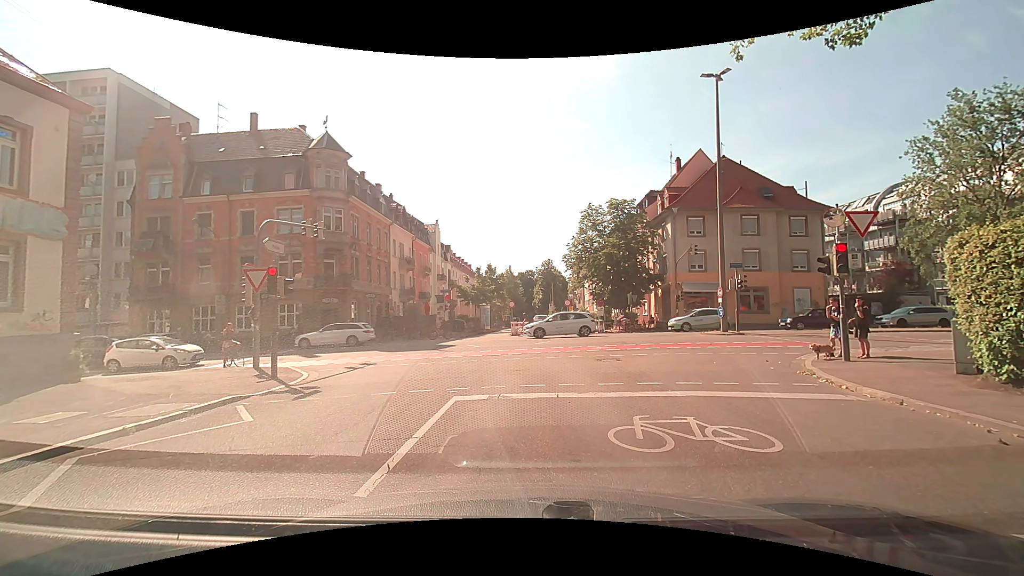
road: residential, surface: asphalt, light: Day
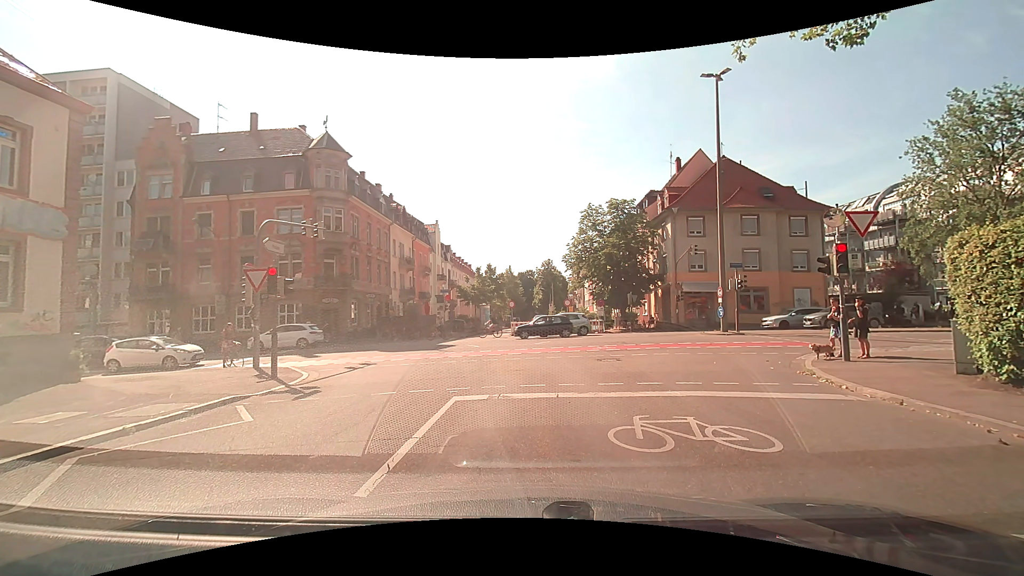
(0.0, 0.0) m; 0°
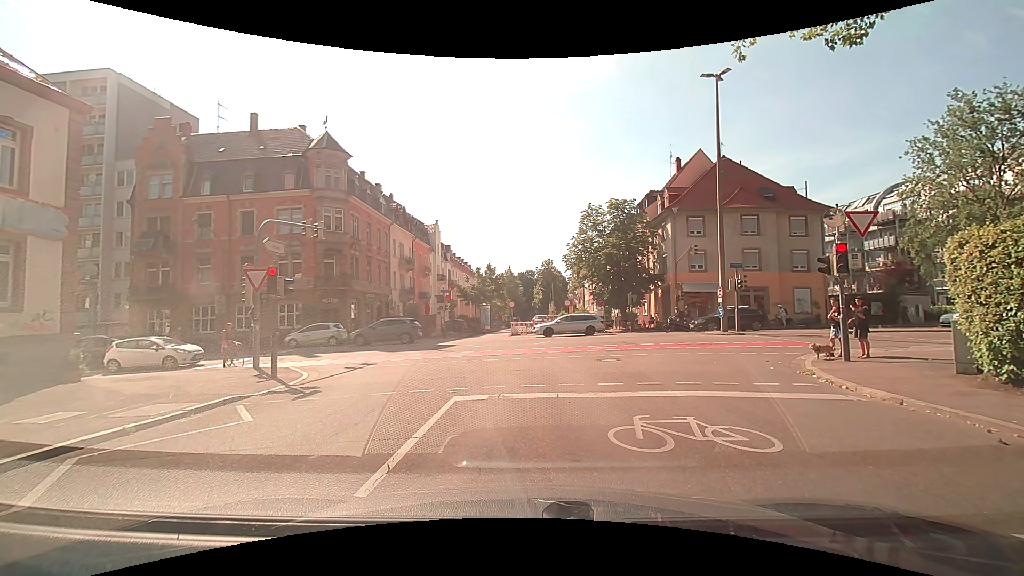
(0.0, 0.0) m; 0°
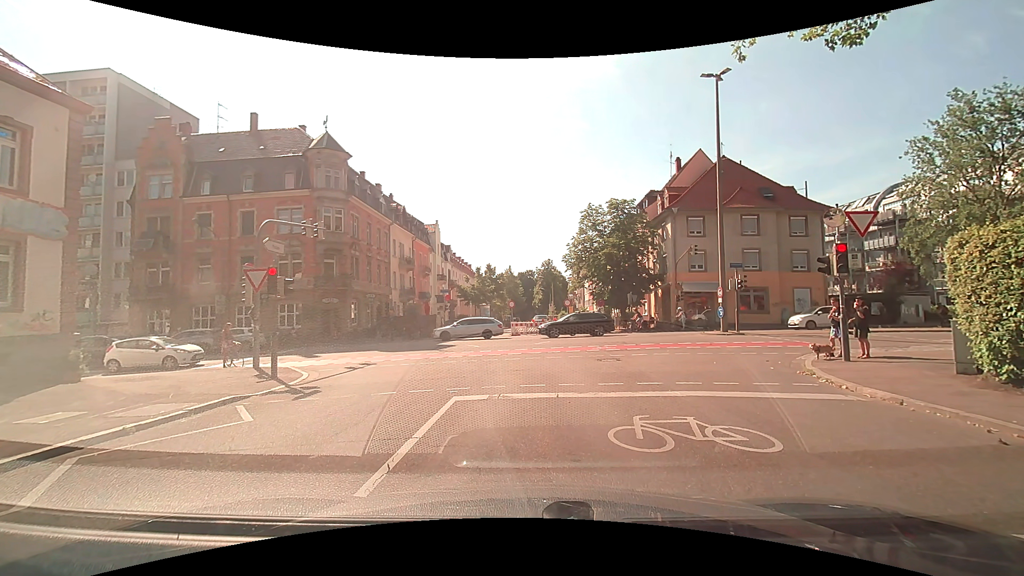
(0.0, 0.0) m; 0°
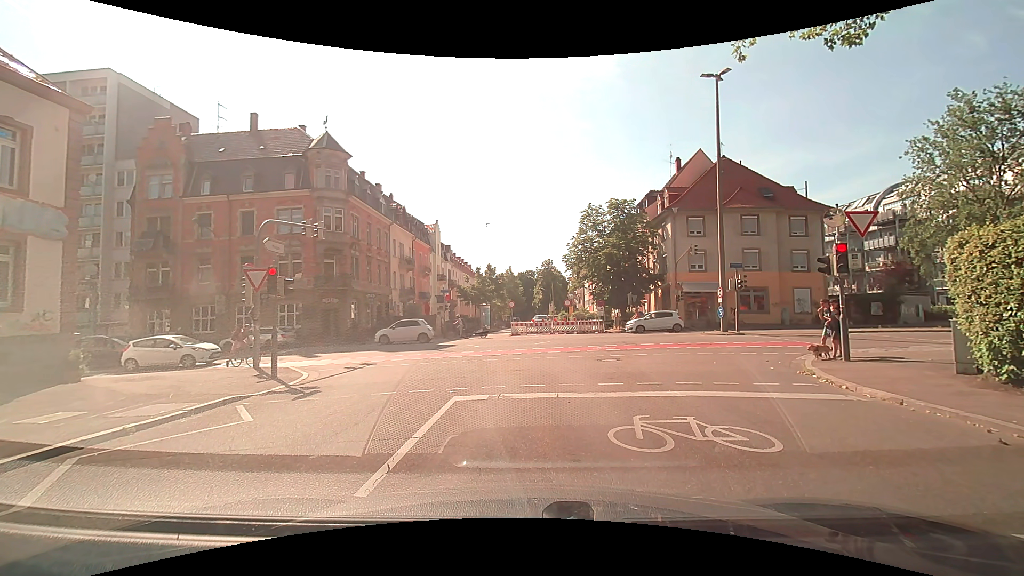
(0.0, 0.0) m; 0°
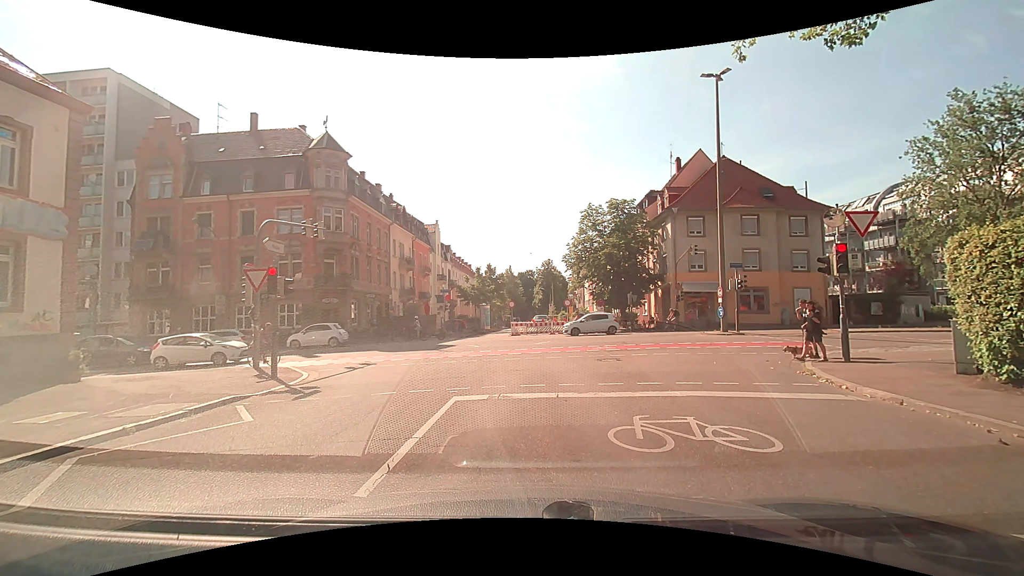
(0.0, 0.0) m; 0°
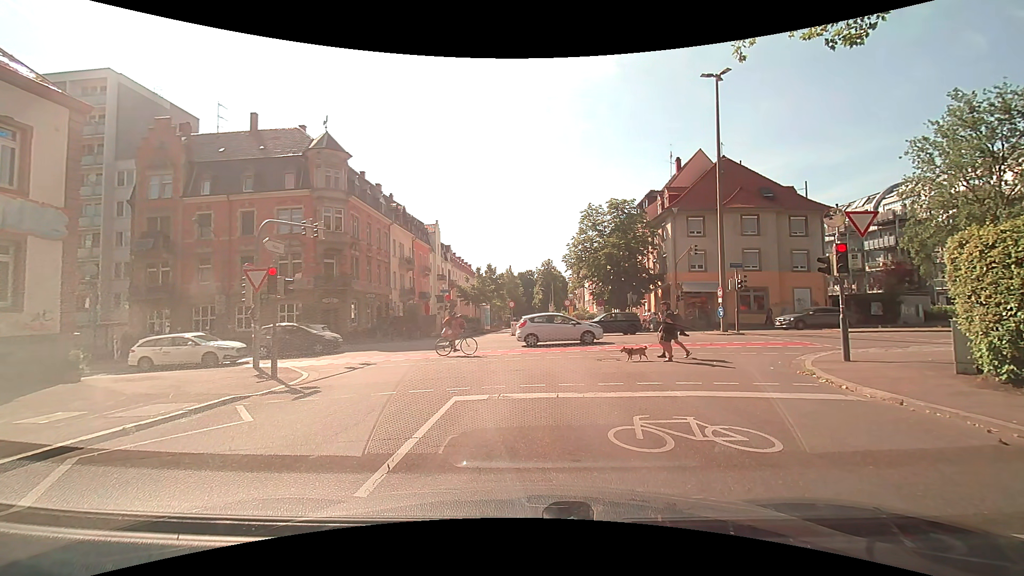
(0.0, 0.0) m; 0°
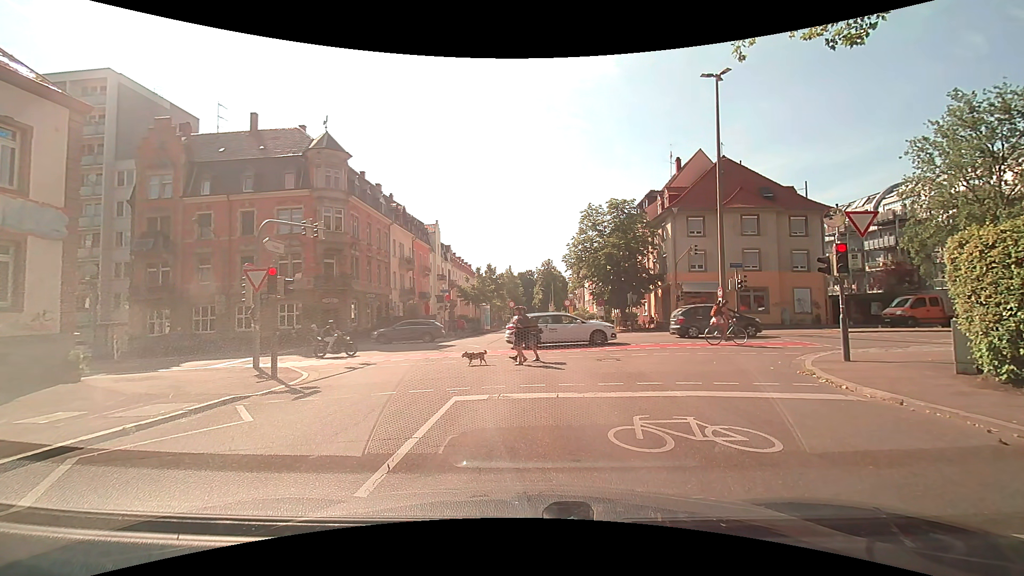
(0.0, 0.0) m; 0°
